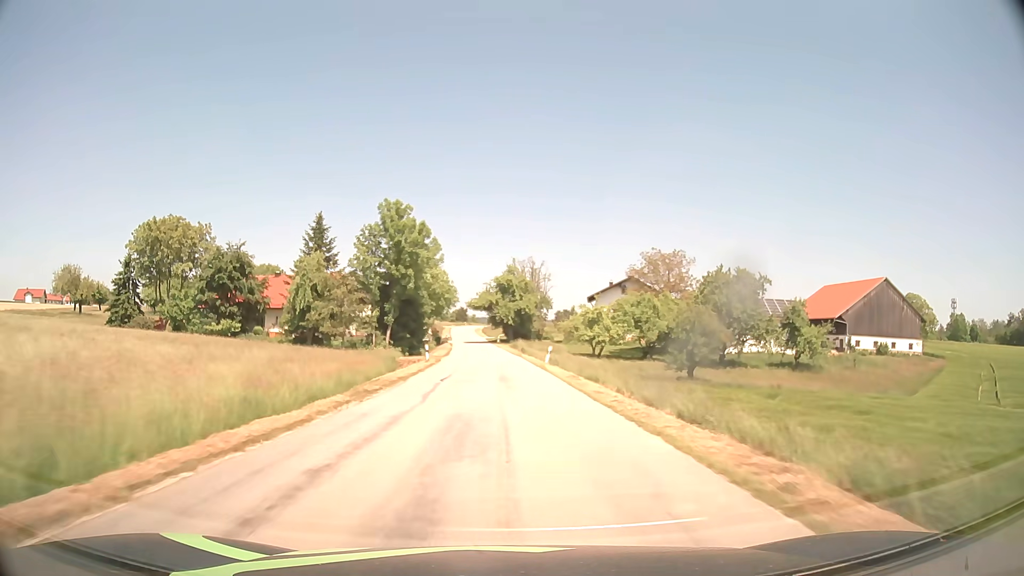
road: tertiary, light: Day
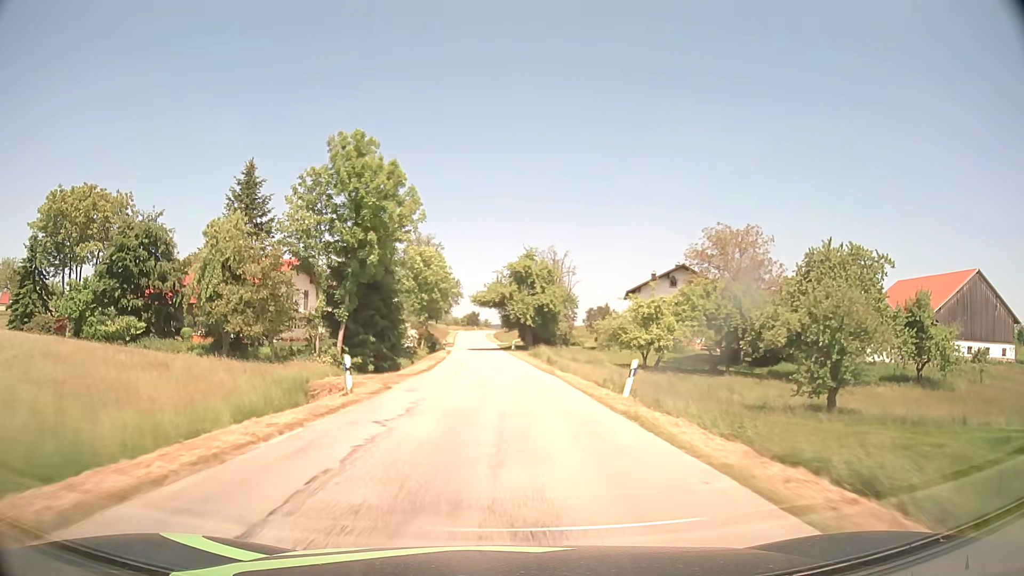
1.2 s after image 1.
(-0.2, +22.1) m; -1°
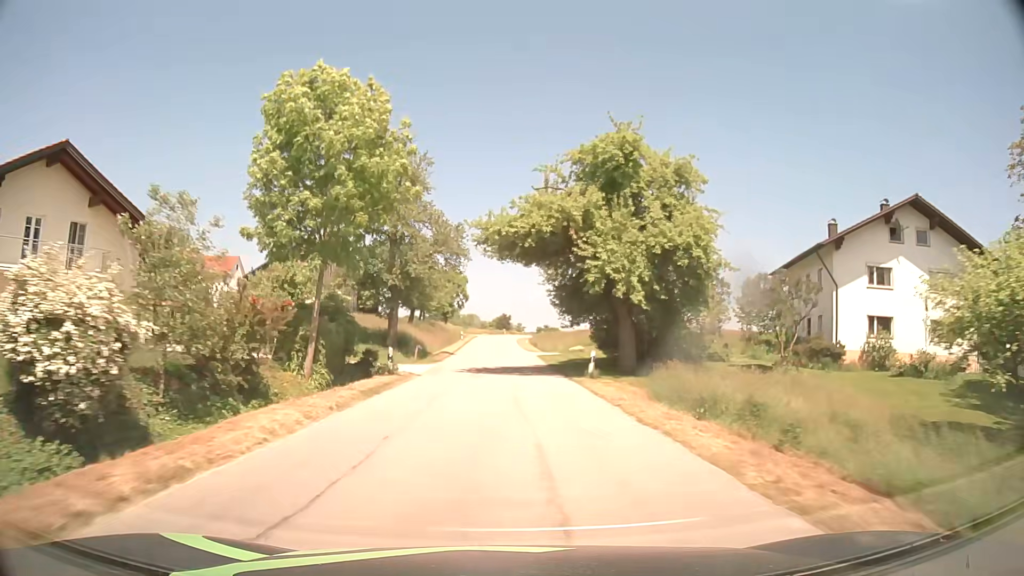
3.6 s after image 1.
(-1.0, +43.1) m; -3°
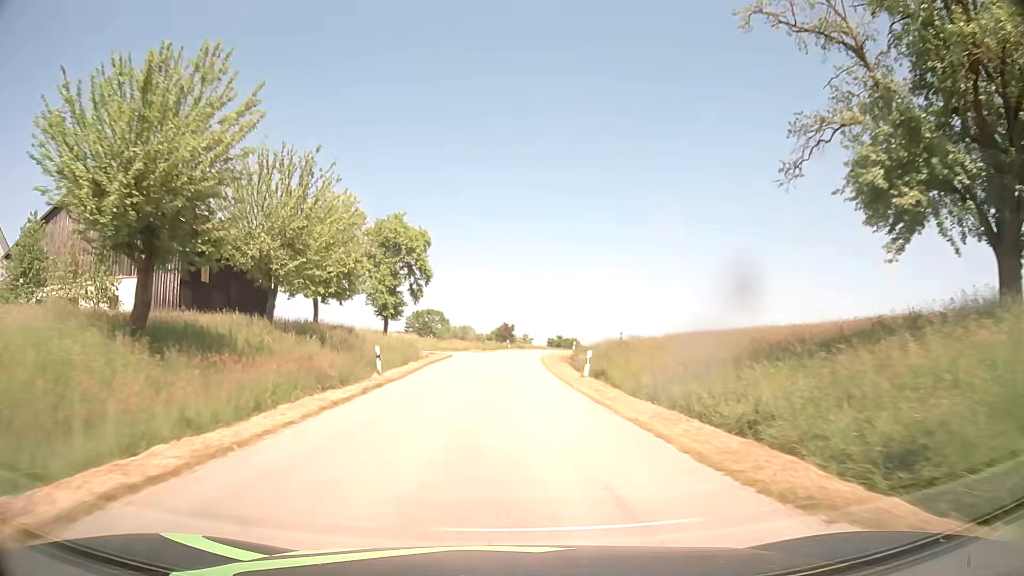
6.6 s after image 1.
(-0.7, +50.3) m; 0°
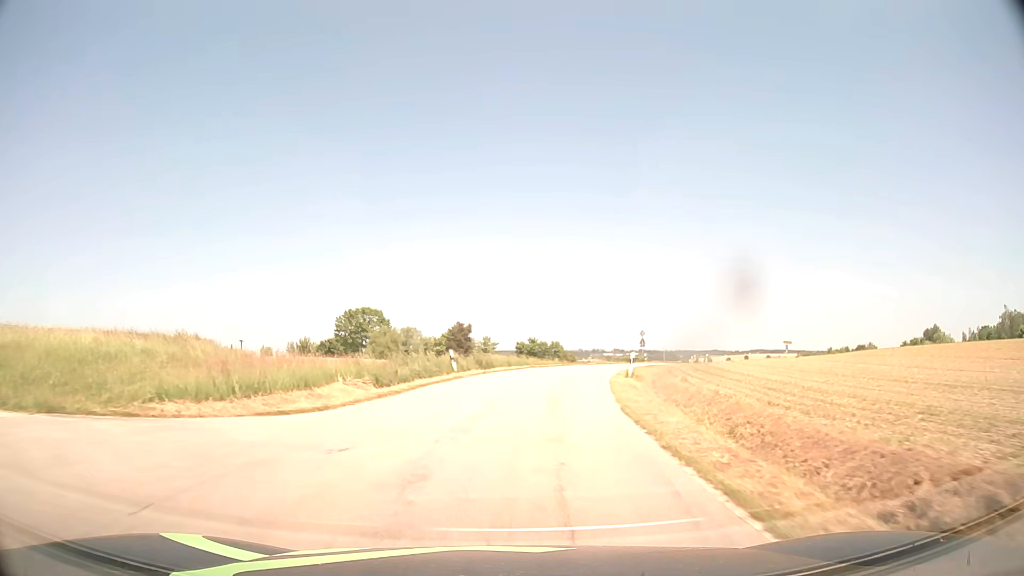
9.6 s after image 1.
(+0.4, +45.7) m; +3°
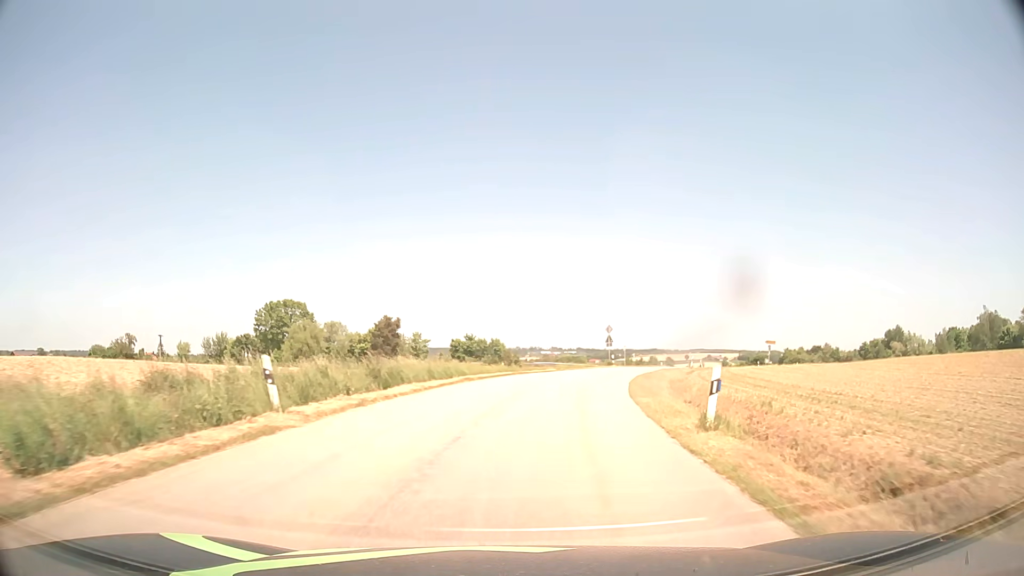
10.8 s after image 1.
(+0.6, +16.1) m; +5°
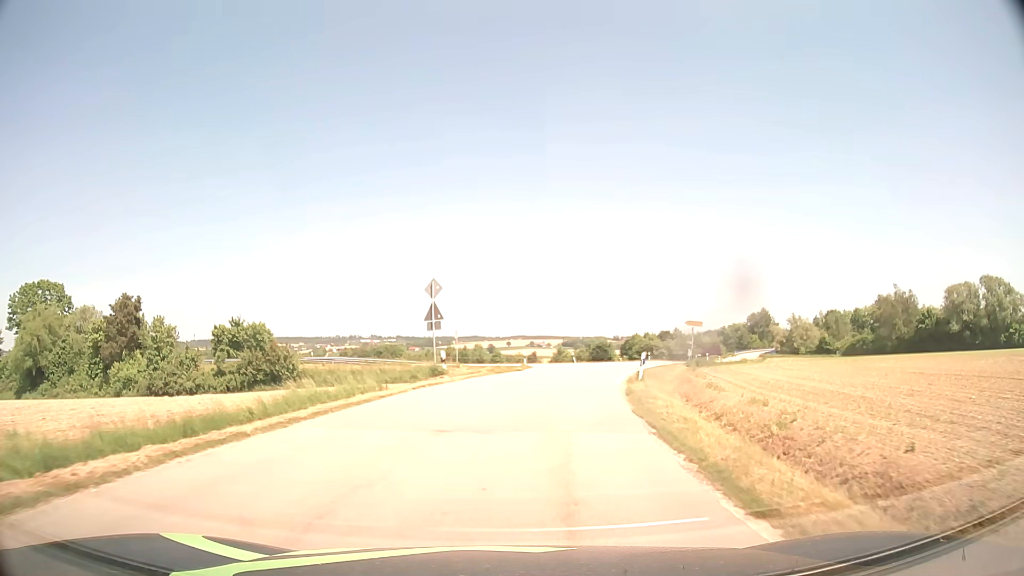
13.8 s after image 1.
(+4.7, +34.4) m; +15°
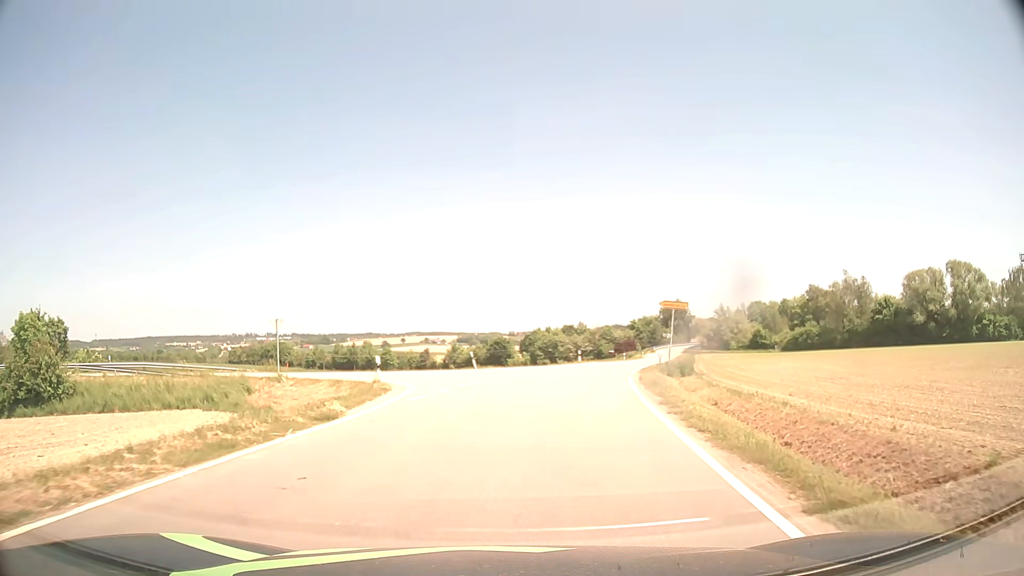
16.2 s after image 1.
(+1.7, +22.8) m; +9°
(0, +10) (+2, +20) (+3, +30) (-4, +37) (-14, +40) (-23, +42) (-33, +43) (-43, +45) (-53, +47) (-63, +48) m
